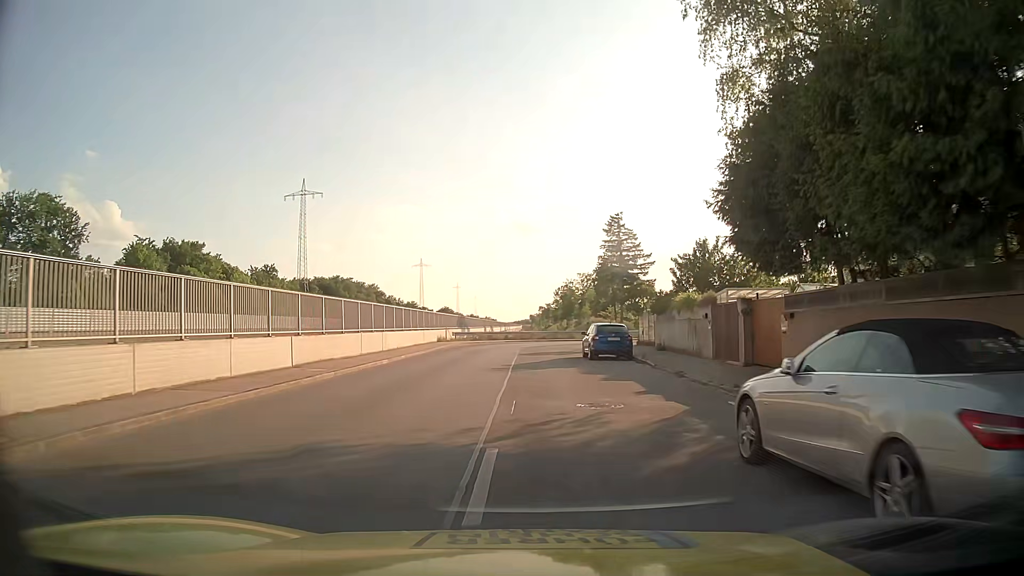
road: residential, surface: asphalt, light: Day
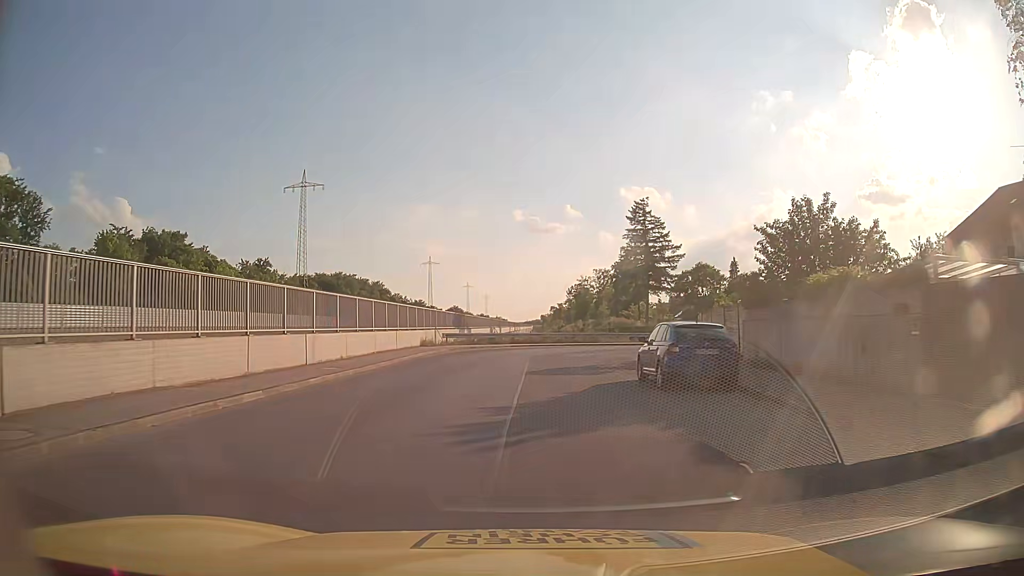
(-0.1, +12.5) m; -1°
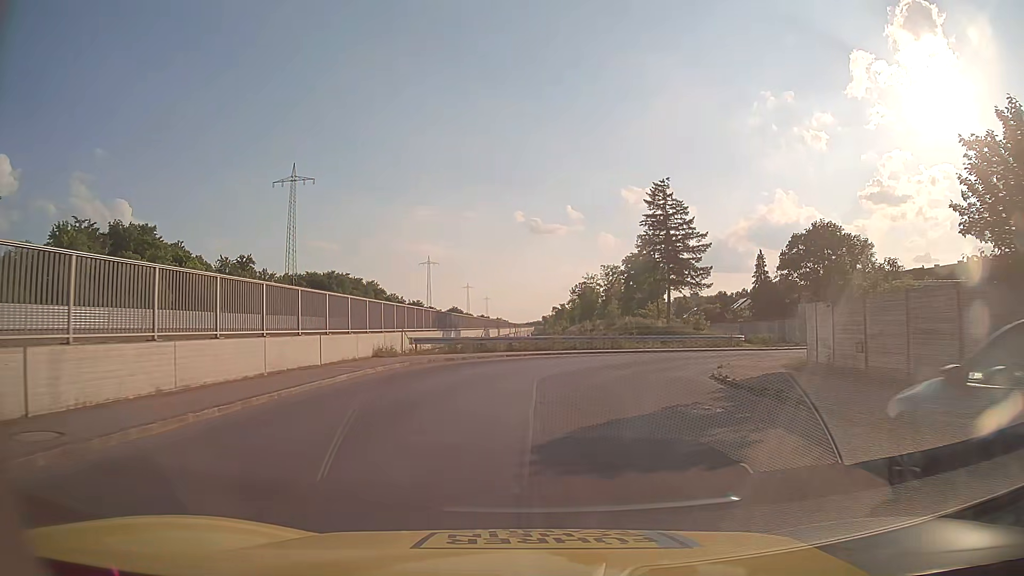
(-0.2, +12.3) m; -1°
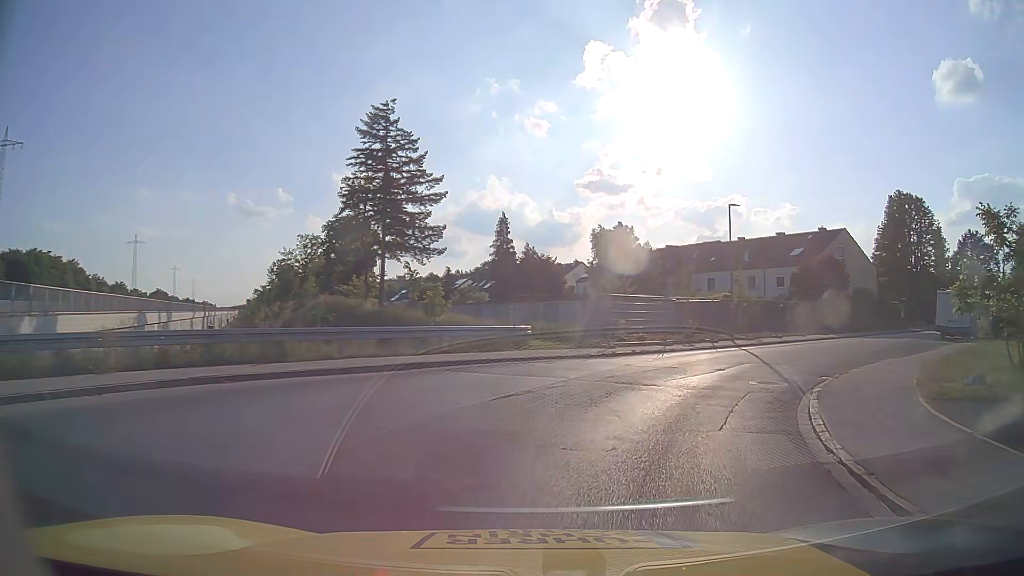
(+3.2, +22.5) m; +24°
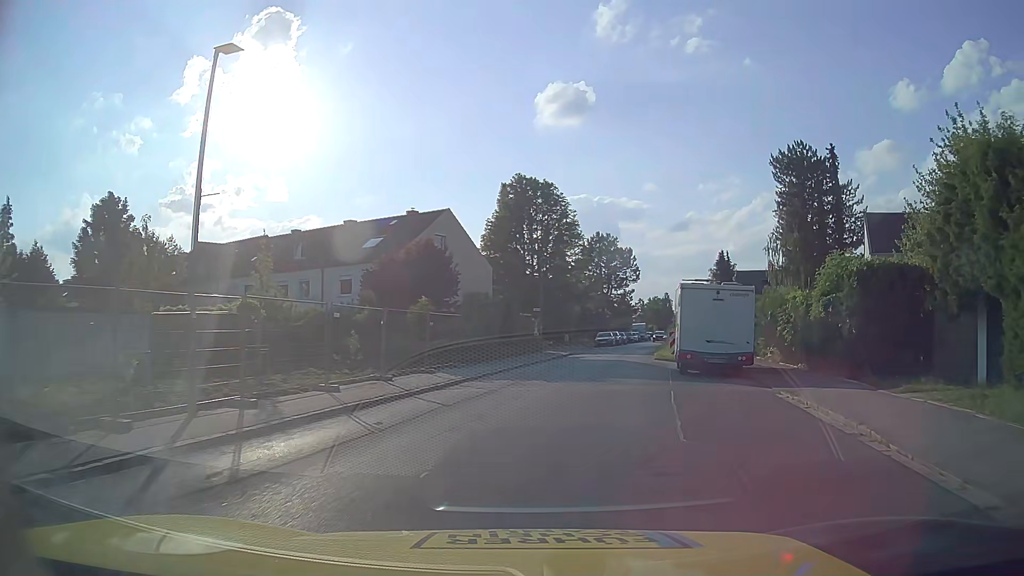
(+7.2, +19.9) m; +37°
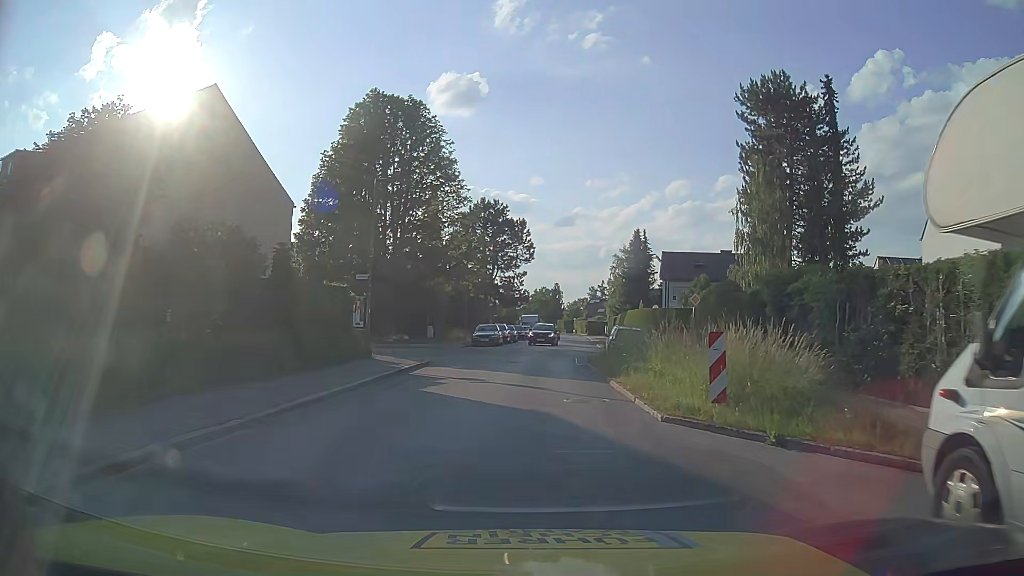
(+2.0, +21.6) m; +10°
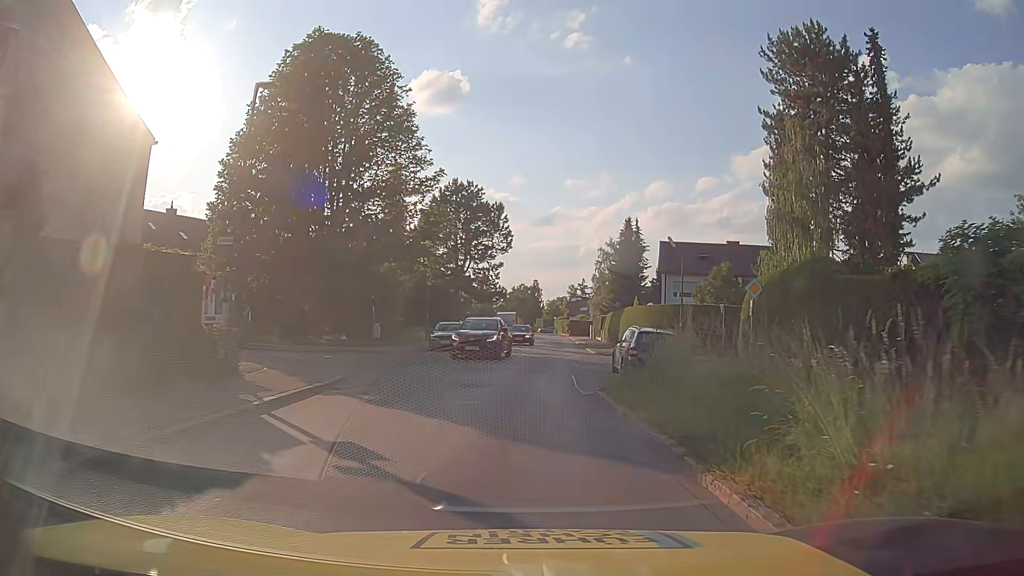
(+0.1, +9.8) m; +2°
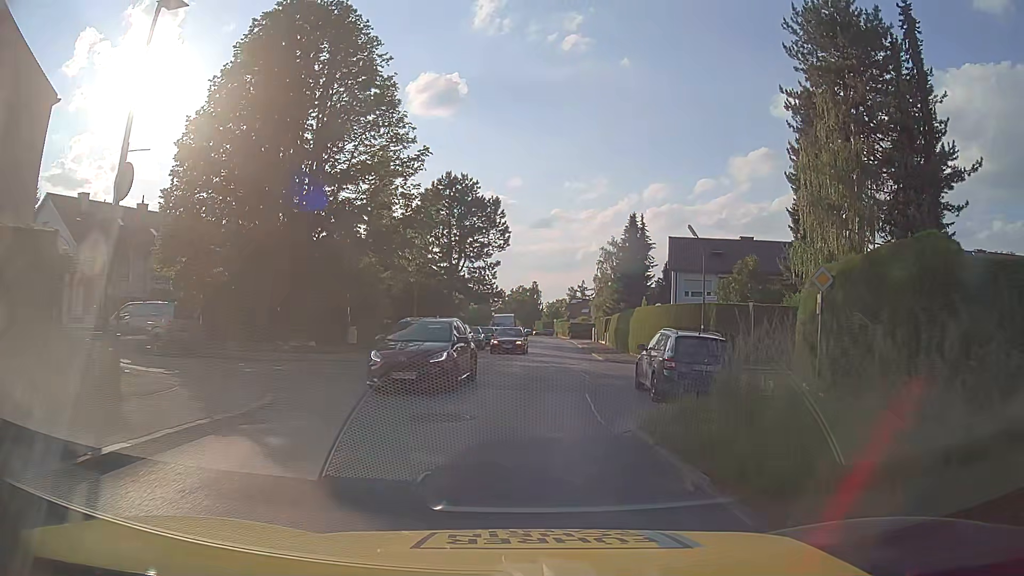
(0.0, +4.6) m; 0°
(0, +10) (0, +20) (+1, +30) (+2, +40) (+2, +50) (+3, +60) (+3, +70) (+4, +80) (+4, +90) (+4, +100) m
